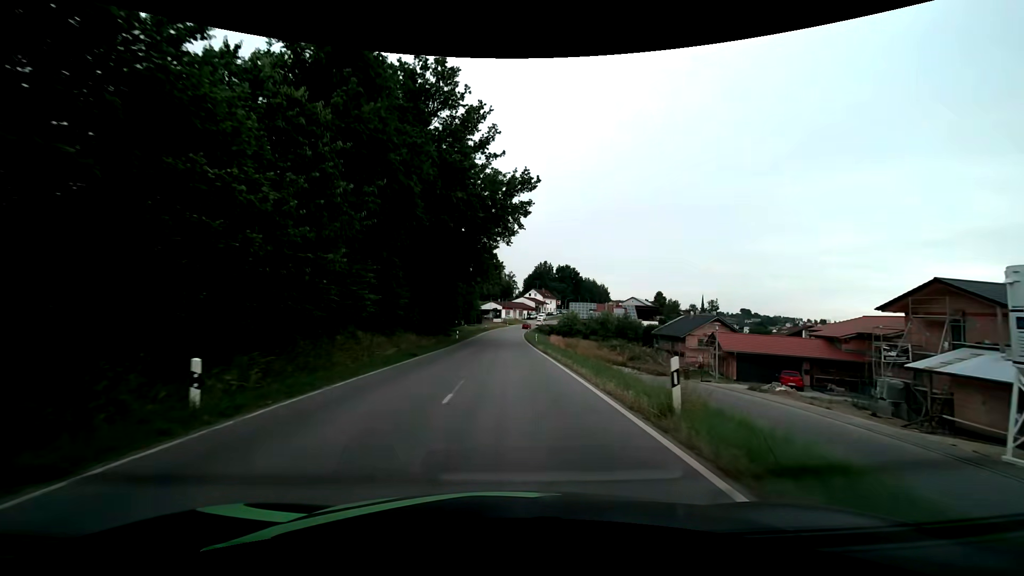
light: Day
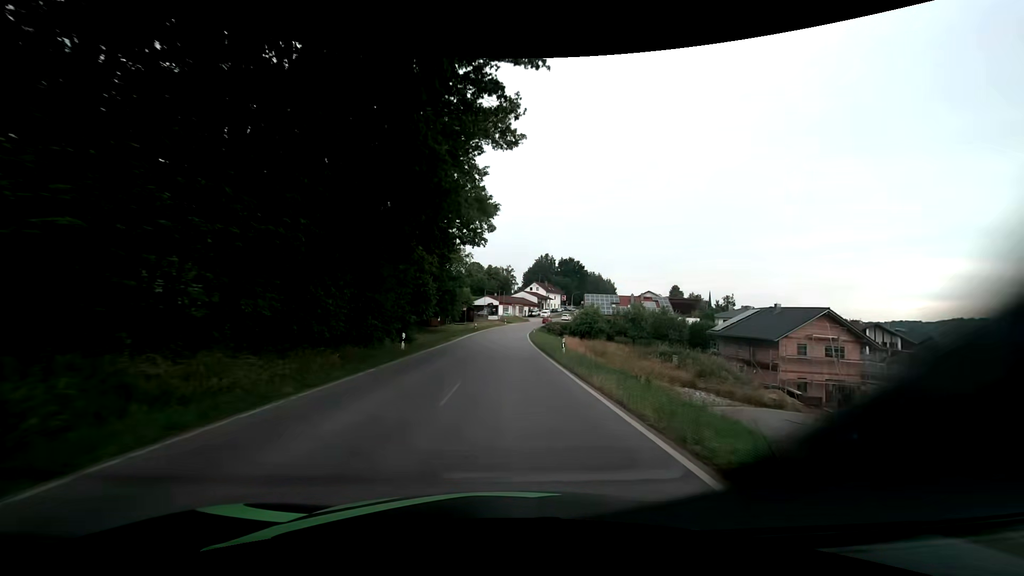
(+0.1, +24.2) m; 0°
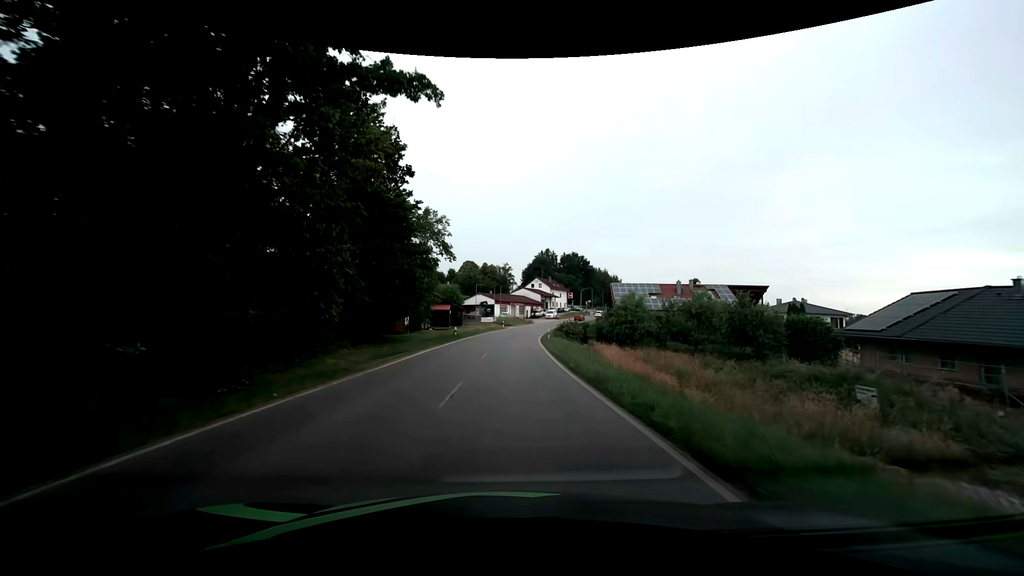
(+0.1, +24.2) m; 0°
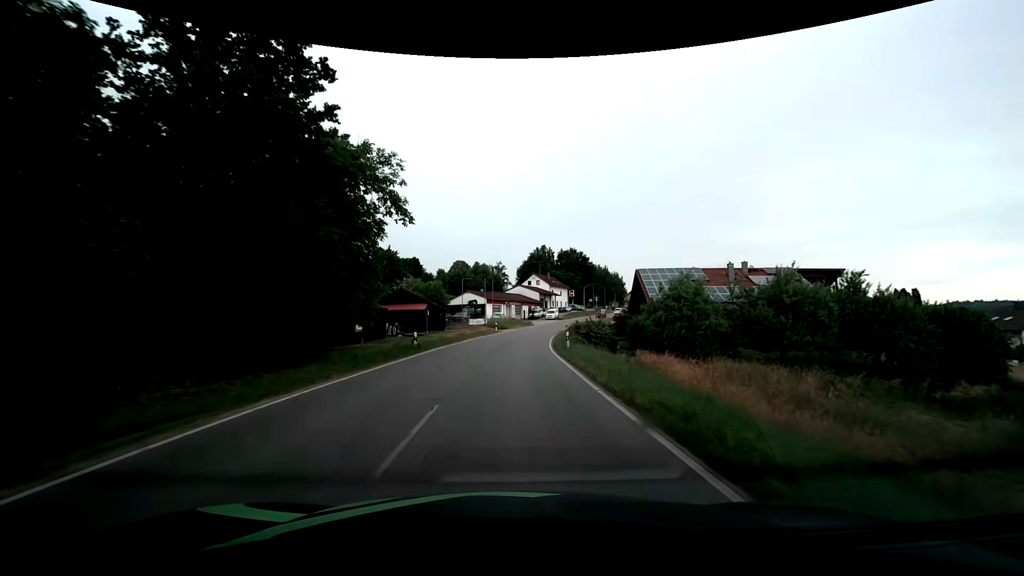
(0.0, +16.0) m; 0°
(0, +10) (0, +20) (+1, +30) (+1, +40) (+2, +50) (+4, +60) (+6, +70) (+8, +79) (+11, +89) (+15, +98) m
